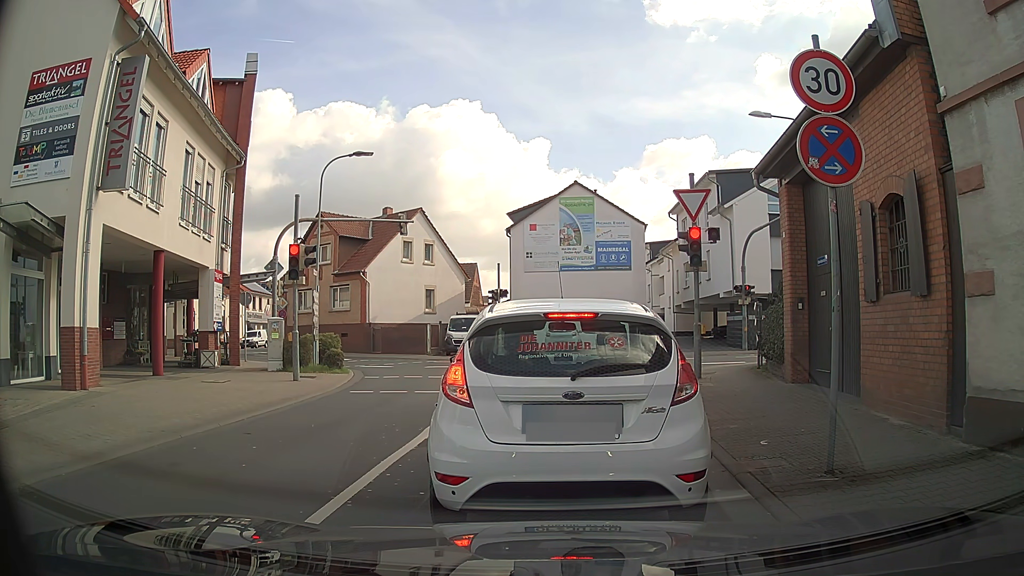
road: unclassified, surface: asphalt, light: Day
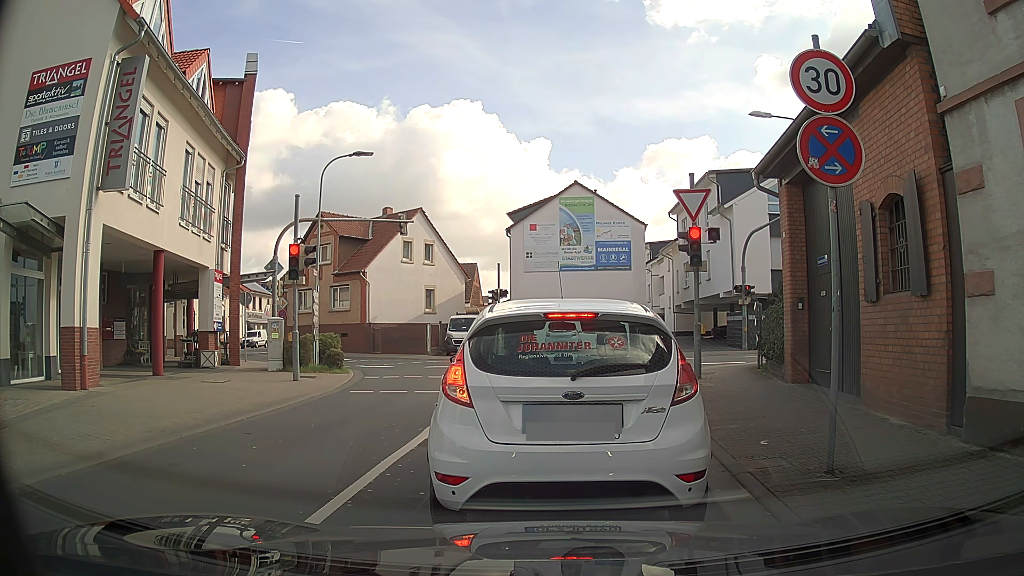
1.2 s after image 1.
(0.0, 0.0) m; 0°
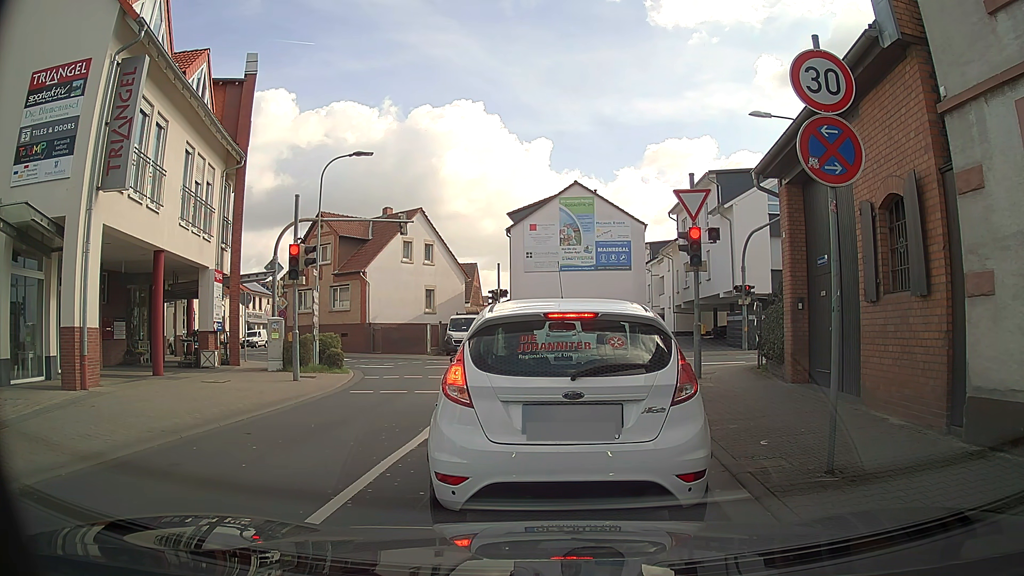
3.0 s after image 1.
(0.0, 0.0) m; 0°
